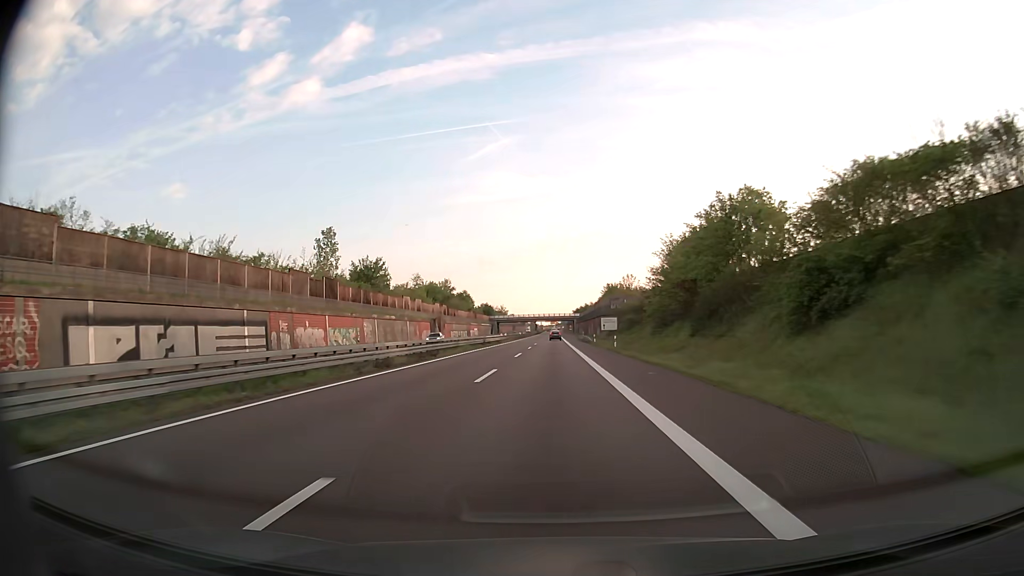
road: trunk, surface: asphalt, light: Day
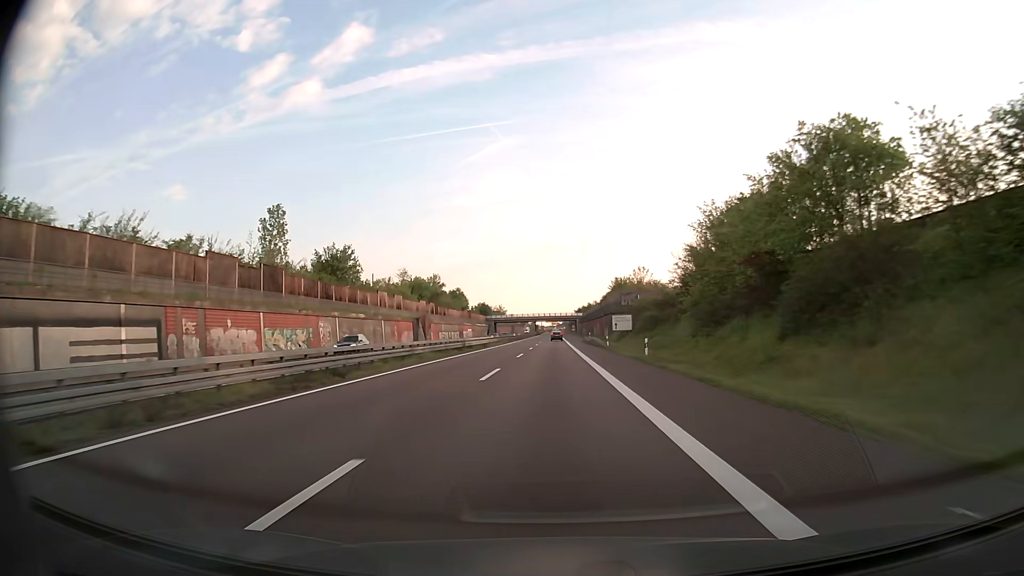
(0.0, +17.0) m; 0°
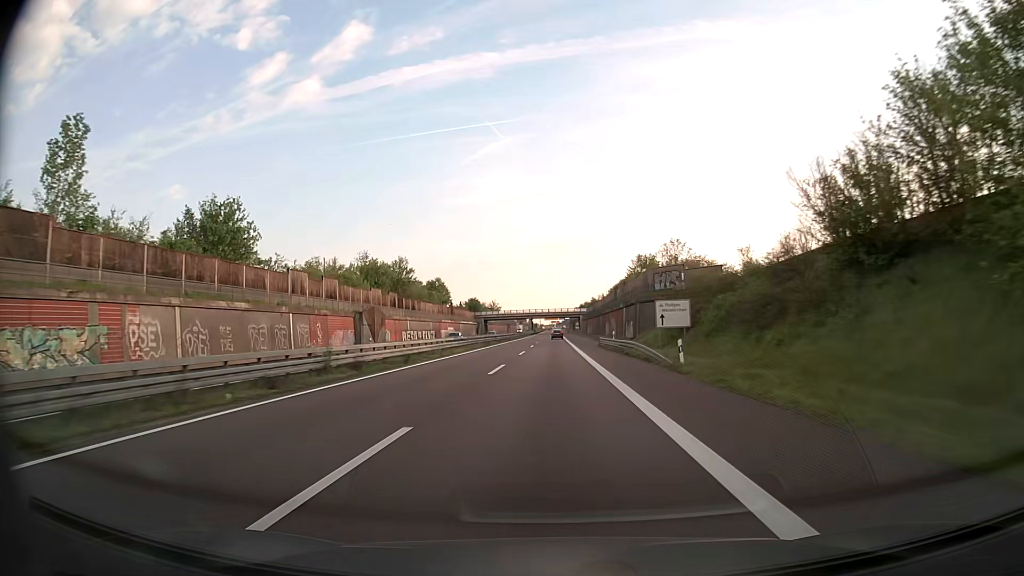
(0.0, +33.6) m; 0°
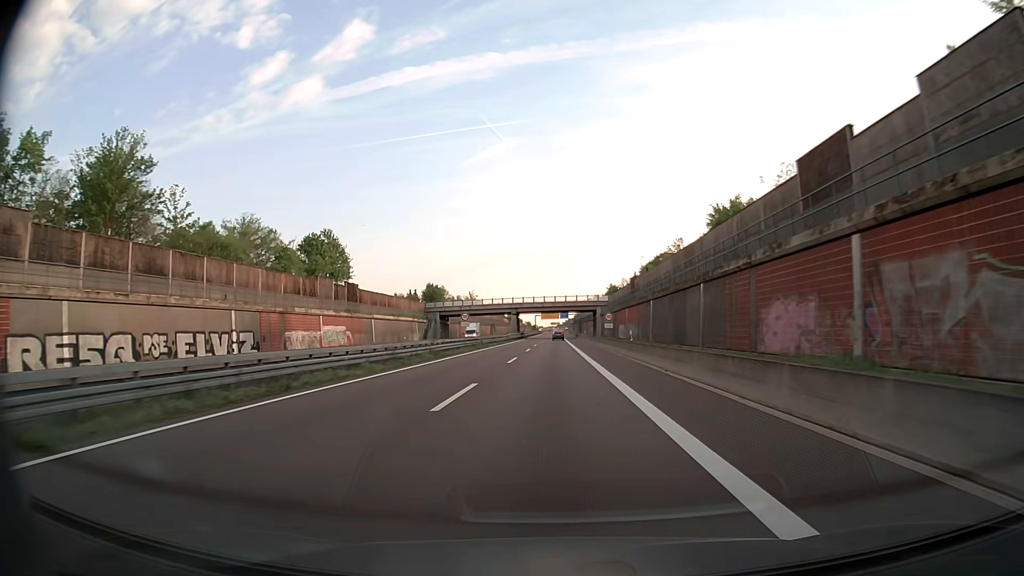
(-0.1, +81.9) m; 0°
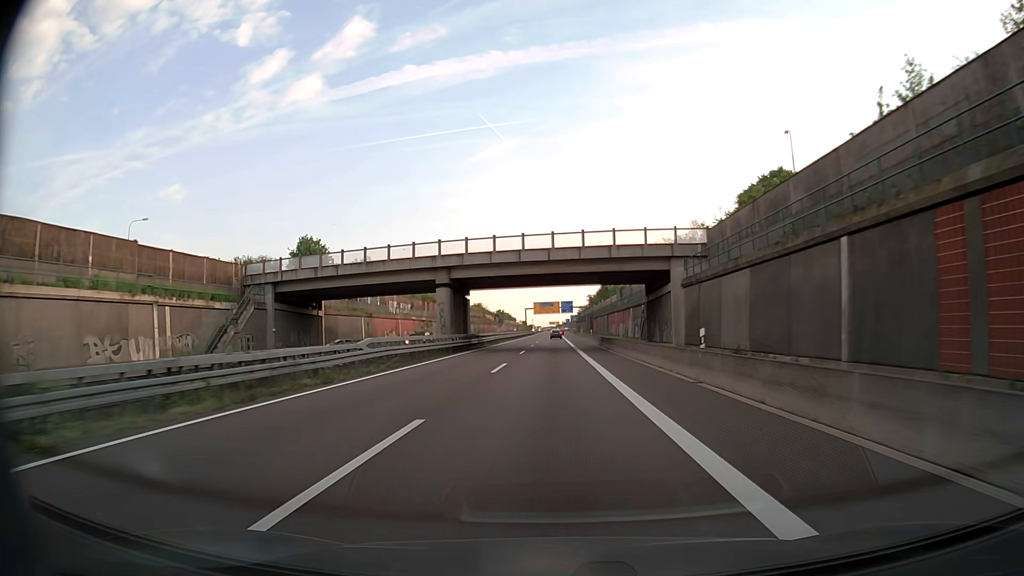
(+0.1, +79.1) m; 0°
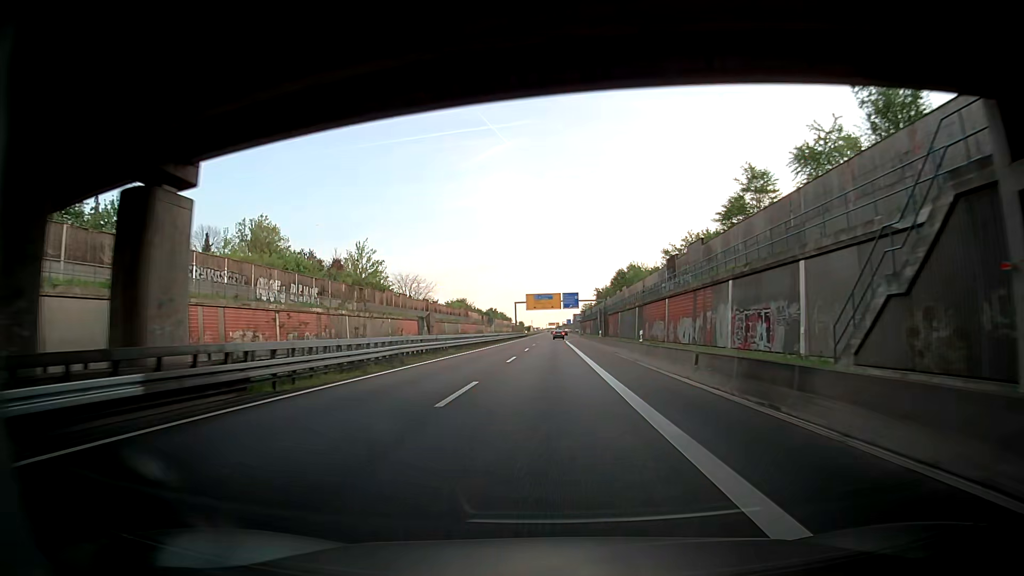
(0.0, +46.1) m; 0°
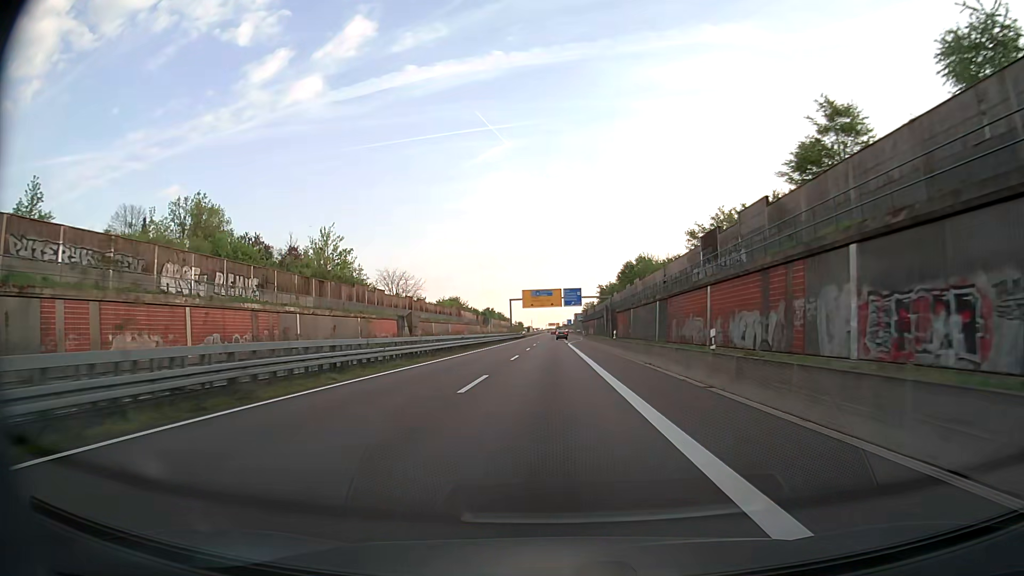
(+0.2, +15.1) m; +1°
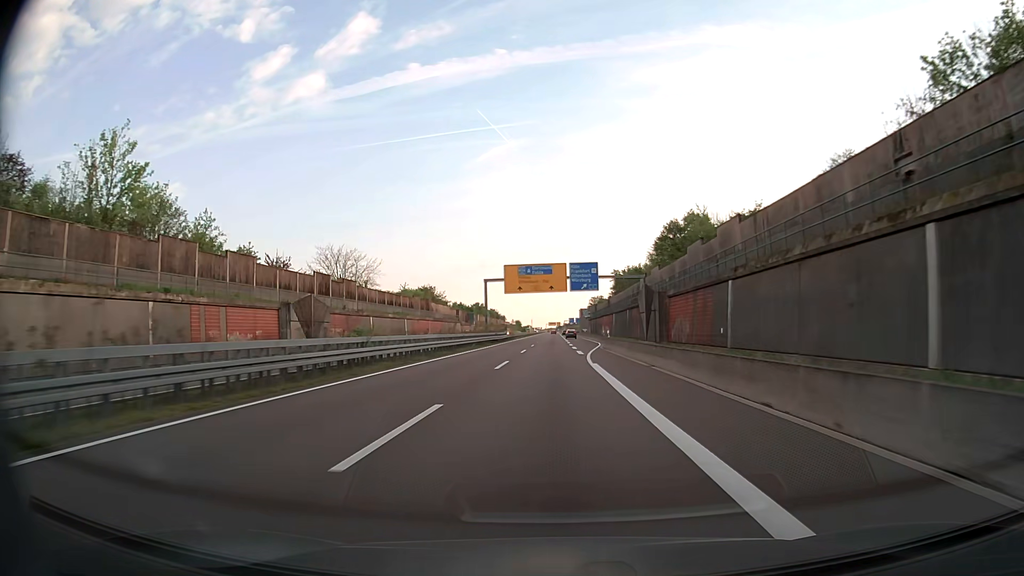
(-0.5, +44.7) m; -1°
(0, +10) (0, +20) (0, +30) (0, +40) (+1, +50) (+1, +60) (+1, +70) (+2, +80) (+2, +90) (+3, +100) m
